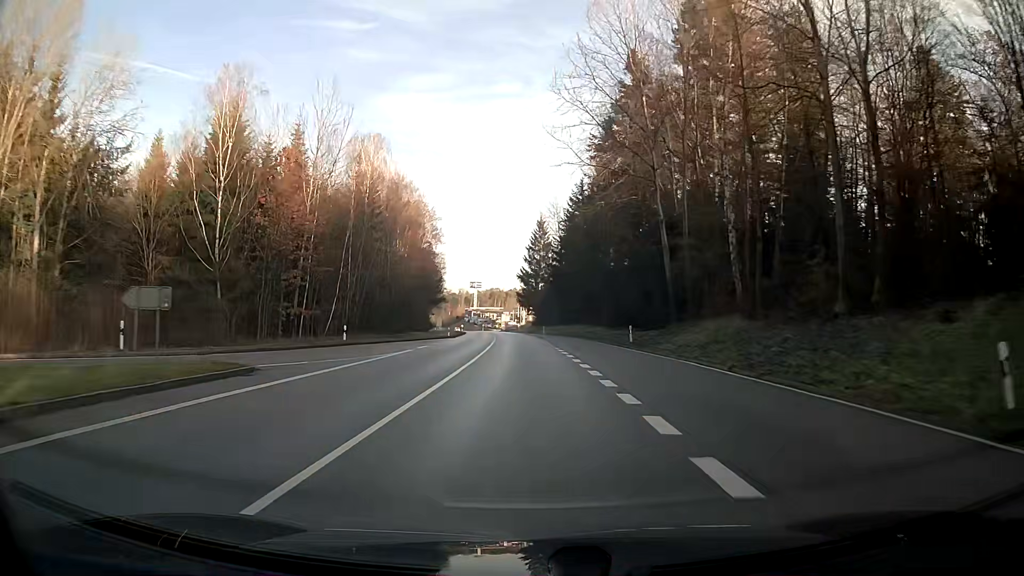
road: secondary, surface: asphalt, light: Day
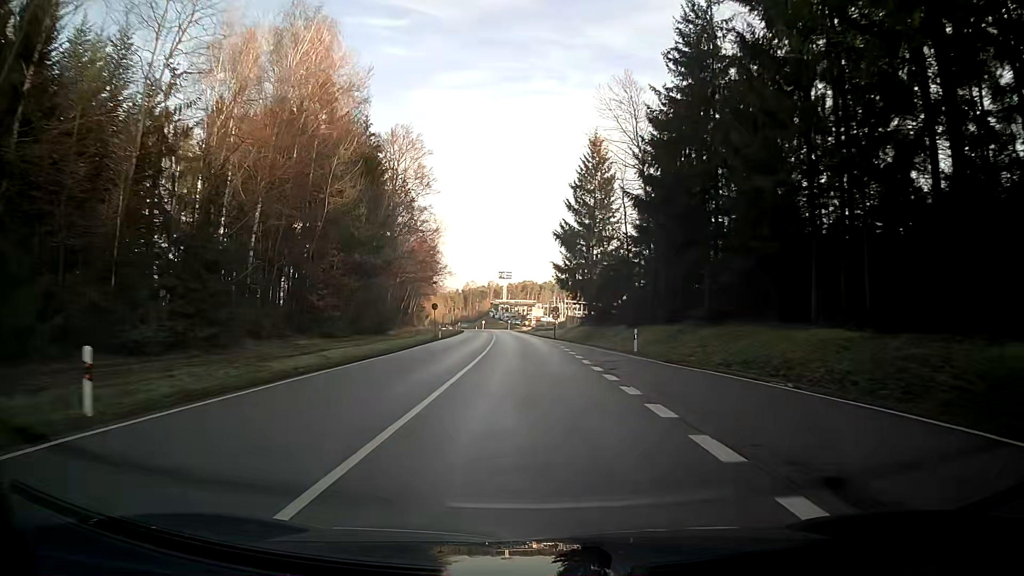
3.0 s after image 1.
(-1.6, +58.6) m; -3°
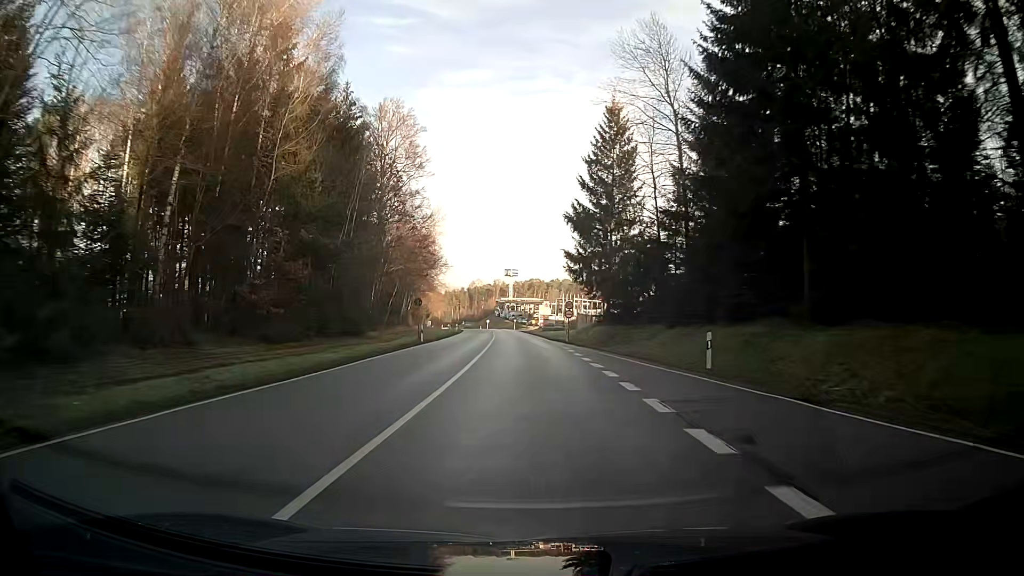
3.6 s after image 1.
(-0.1, +11.7) m; -1°
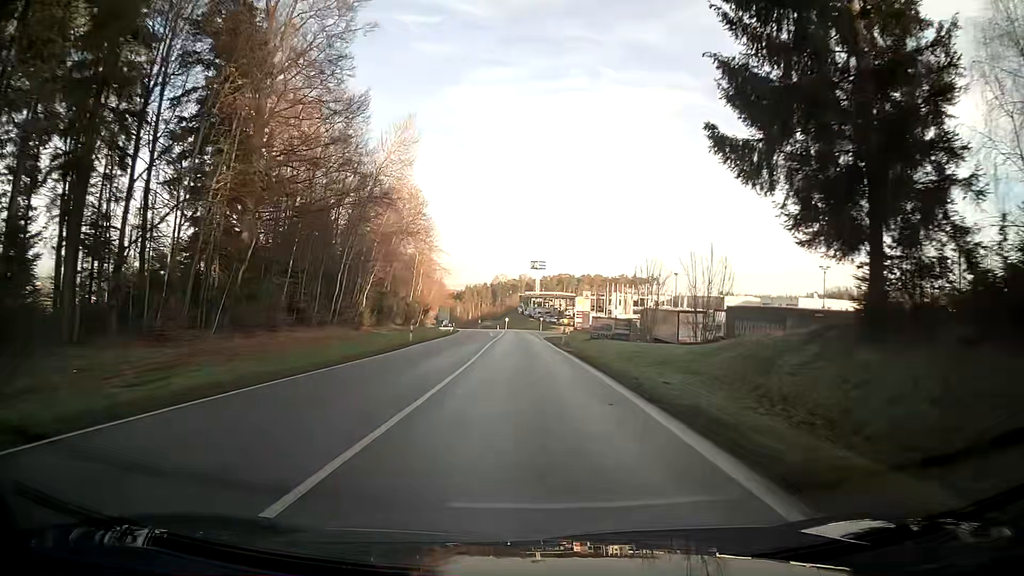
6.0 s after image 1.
(-0.9, +46.3) m; -2°
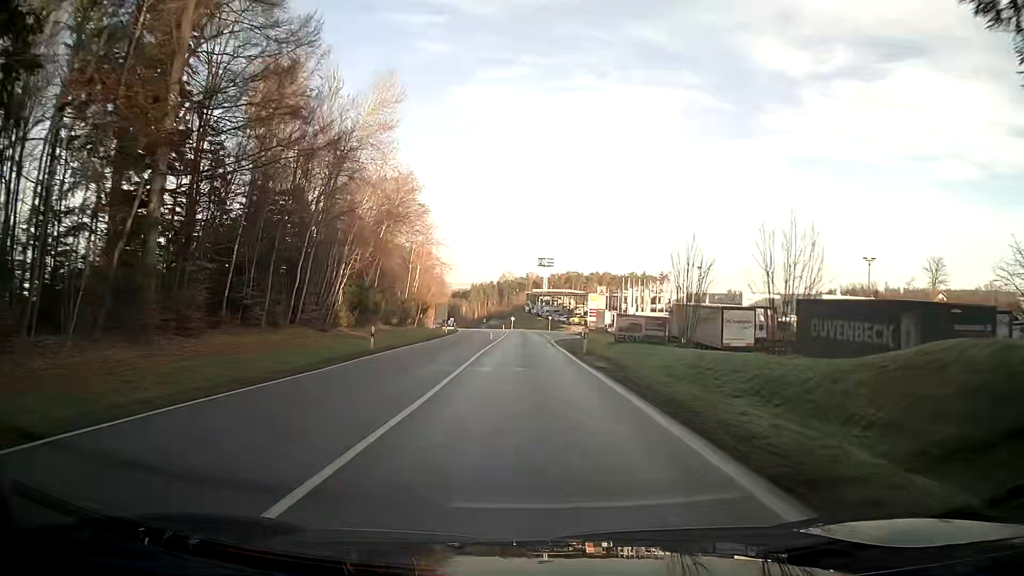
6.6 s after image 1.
(-0.1, +11.5) m; -1°
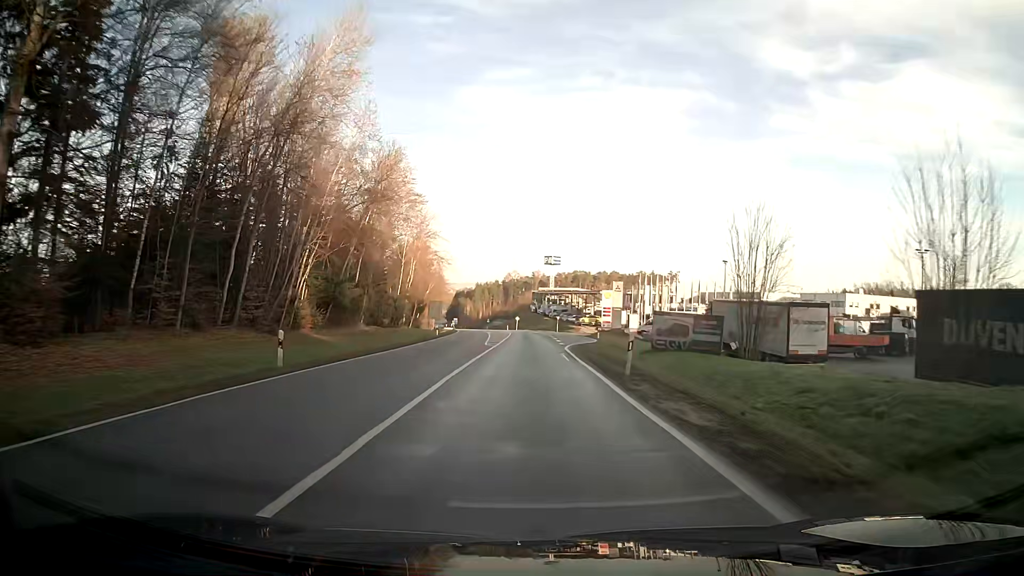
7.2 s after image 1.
(0.0, +11.4) m; 0°
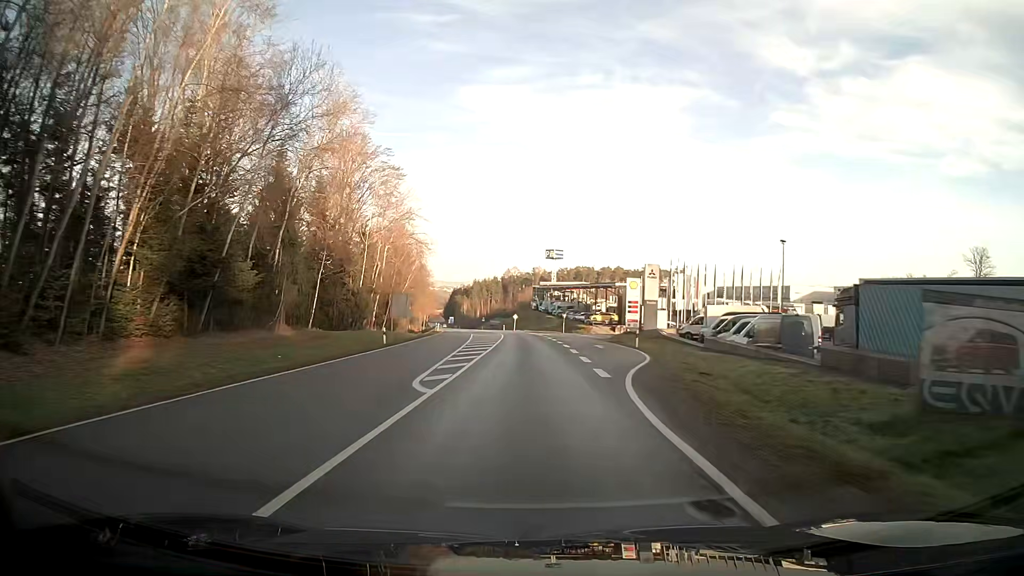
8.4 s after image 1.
(+0.1, +22.7) m; 0°
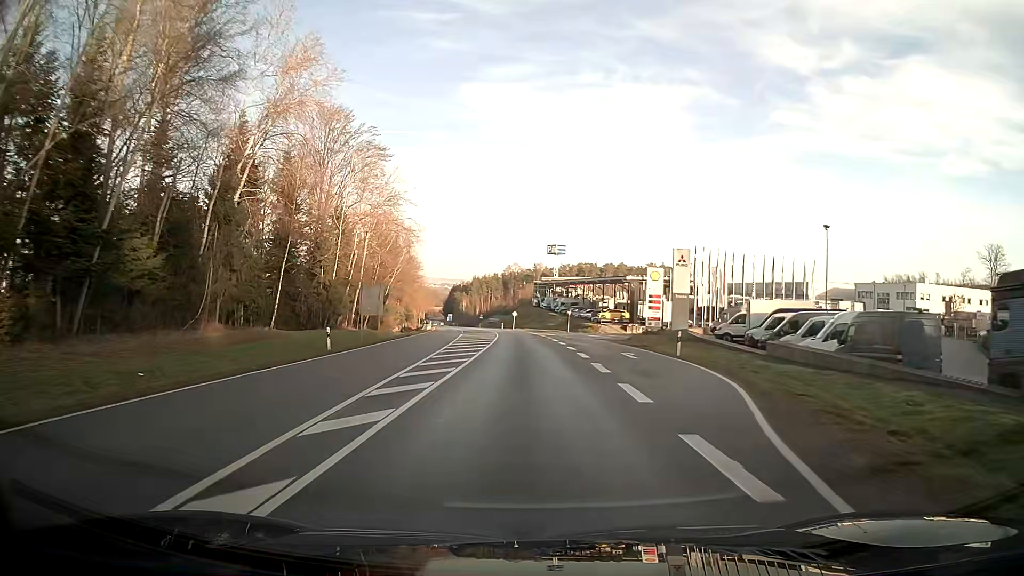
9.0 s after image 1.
(0.0, +11.3) m; 0°
